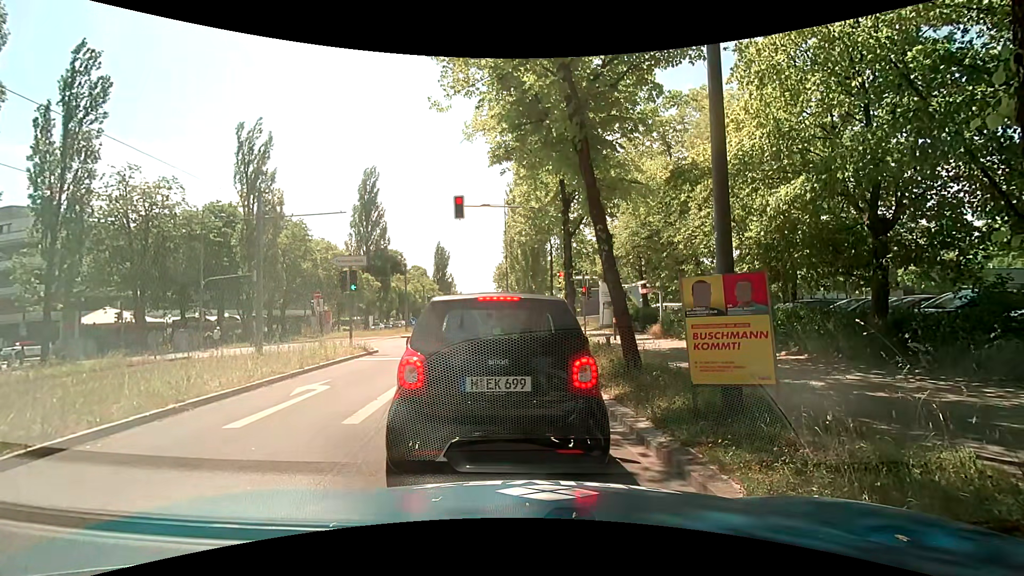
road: secondary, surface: asphalt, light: Day
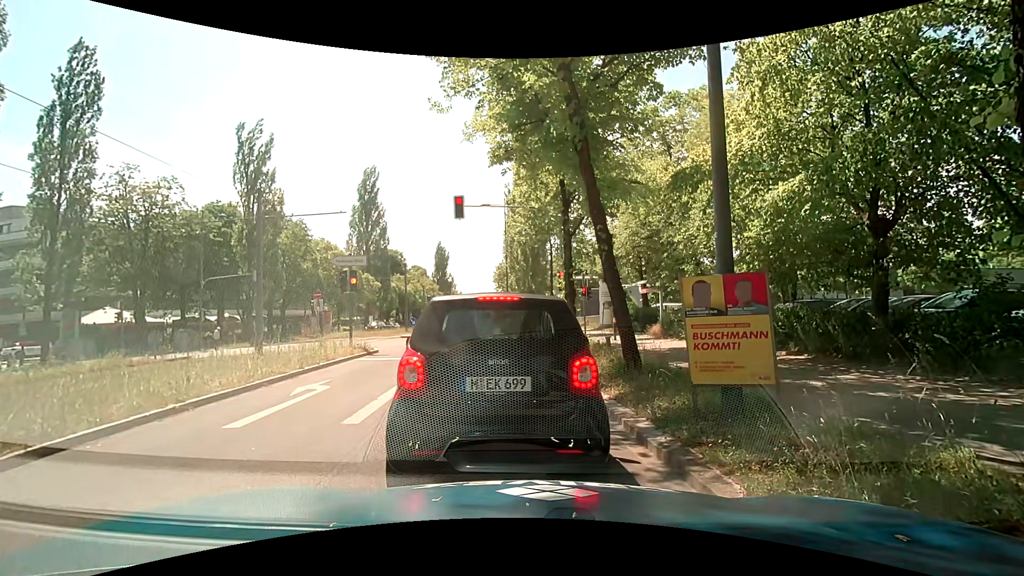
(0.0, 0.0) m; 0°
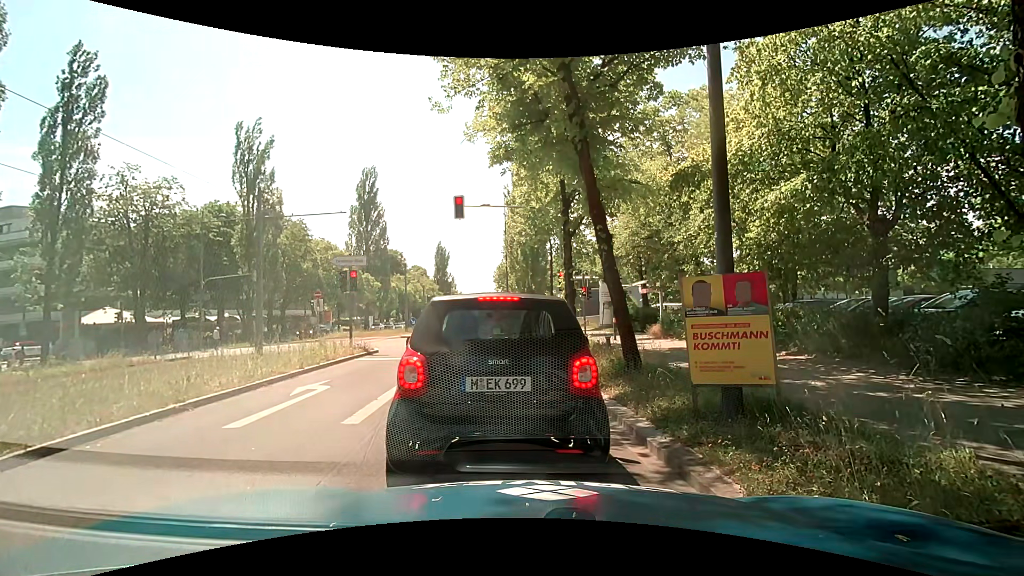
(0.0, 0.0) m; 0°
